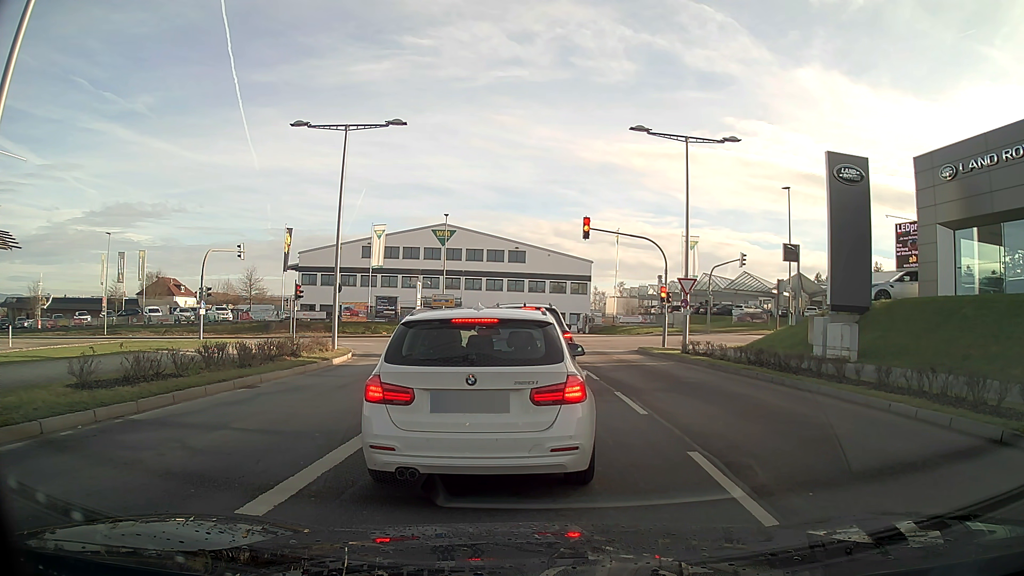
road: secondary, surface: asphalt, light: Day
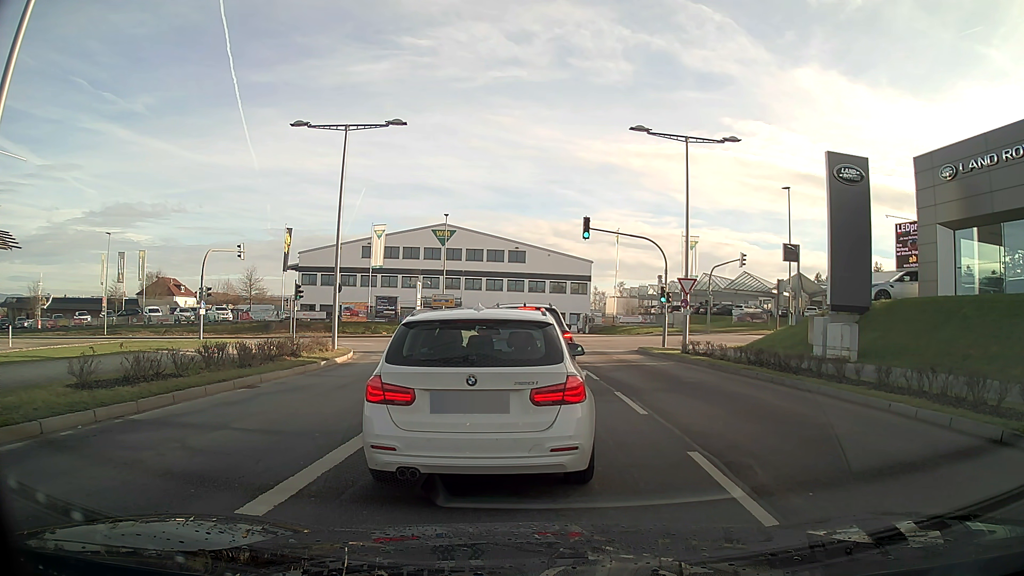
(0.0, 0.0) m; 0°
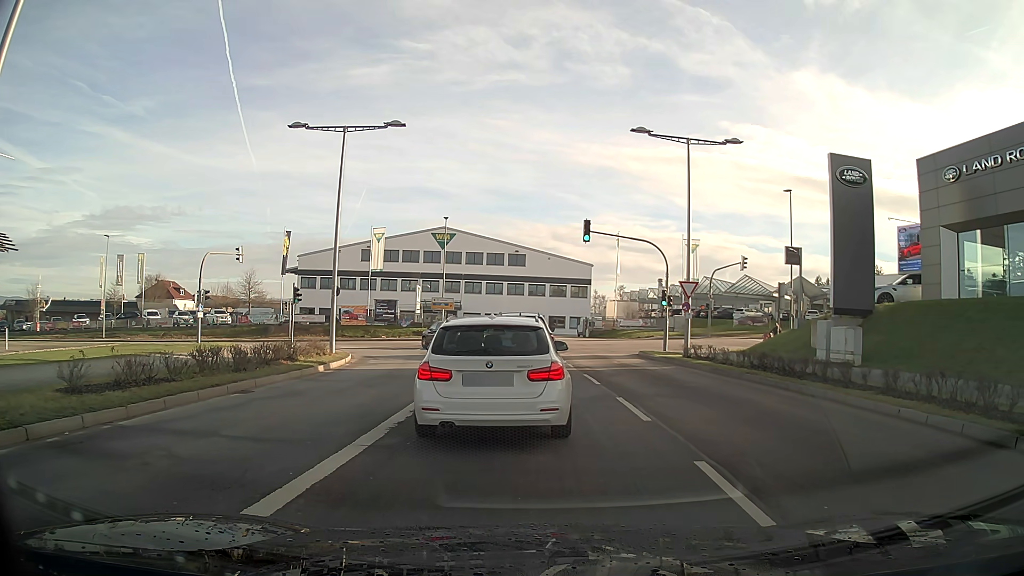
(0.0, +0.3) m; 0°
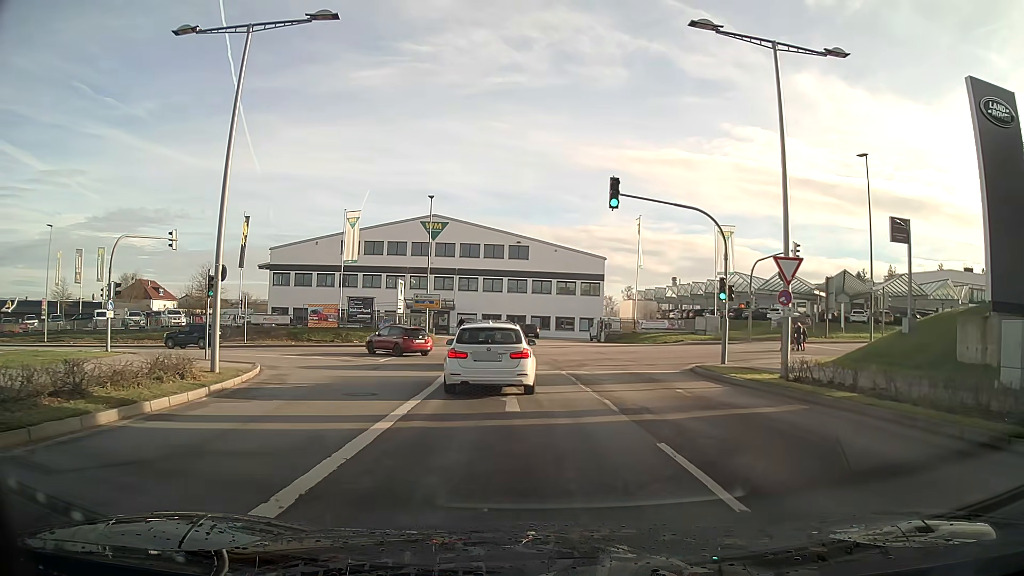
(+0.1, +11.2) m; 0°
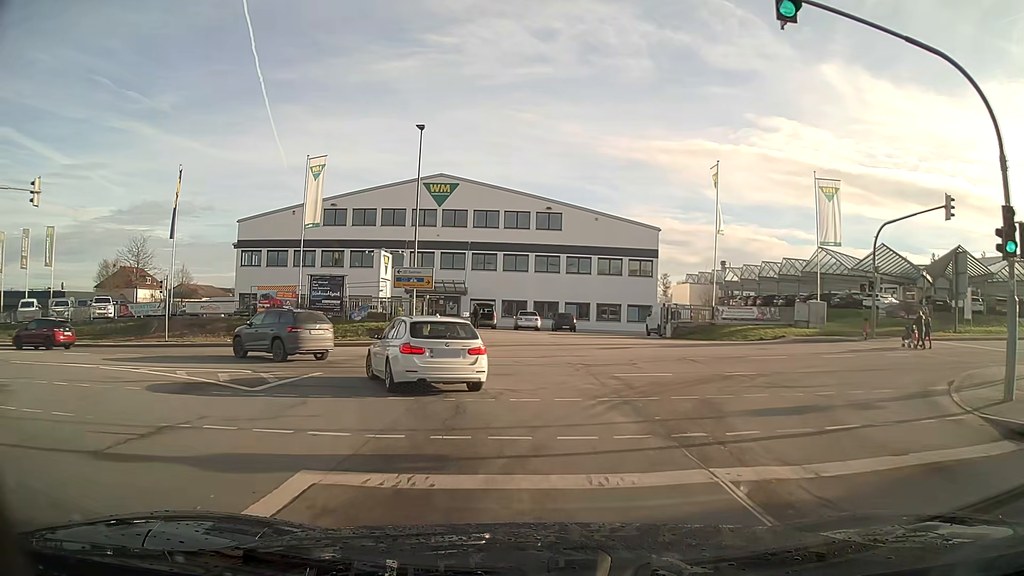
(-0.3, +15.5) m; -2°
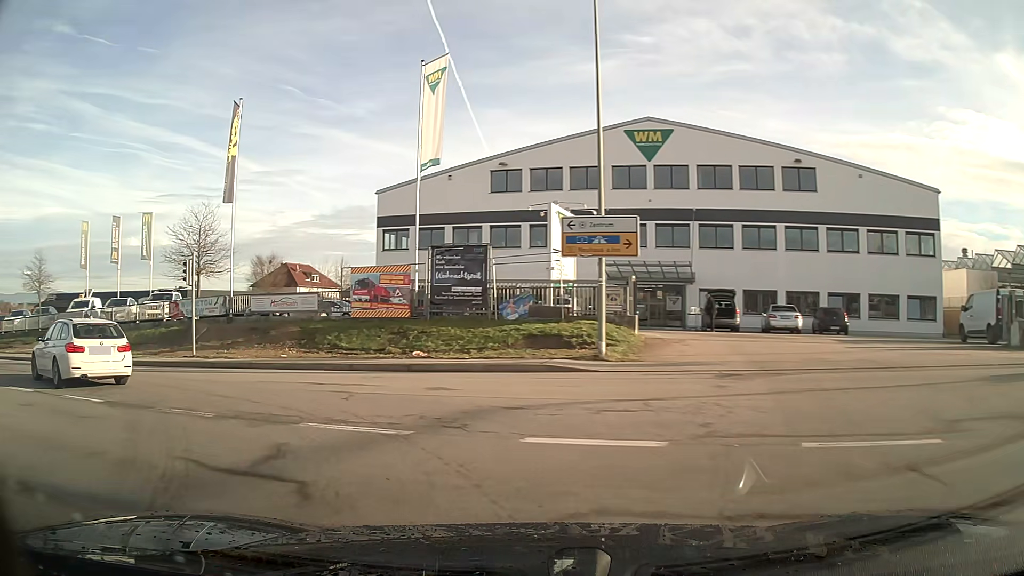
(-2.0, +15.5) m; -23°
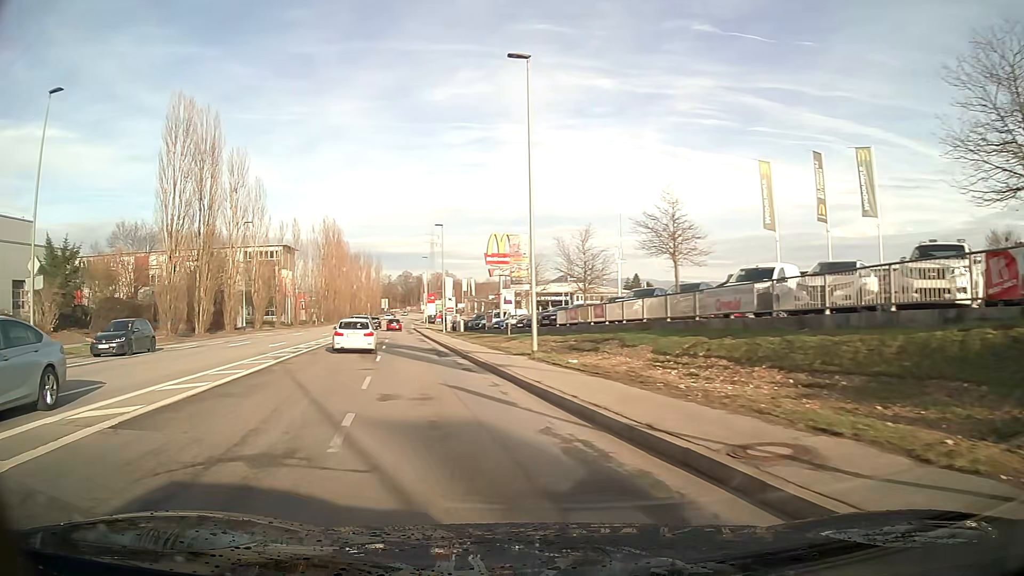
(-10.7, +17.4) m; -58°
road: tertiary
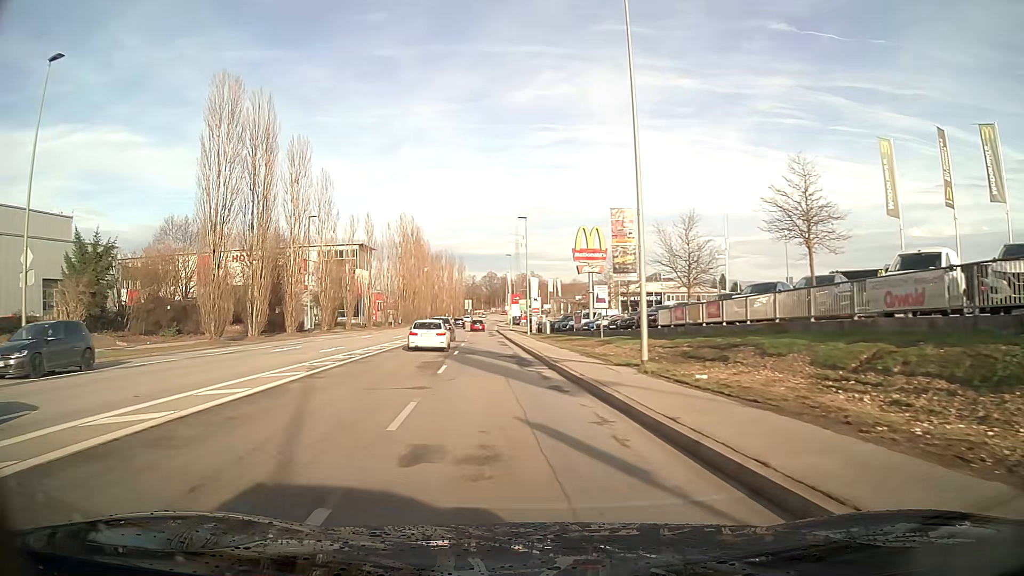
(-0.4, +5.3) m; -6°
(0, +10) (-1, +20) (-2, +30) (-2, +40) (-3, +50) (-3, +60) (-4, +70) (-4, +80) (-5, +90) (-6, +100) m
